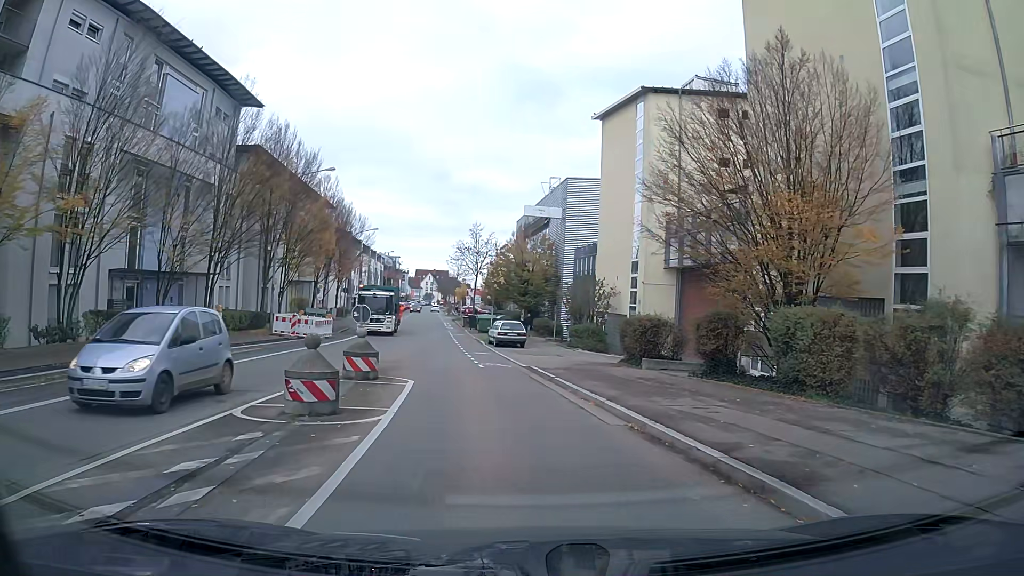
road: tertiary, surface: asphalt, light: Day
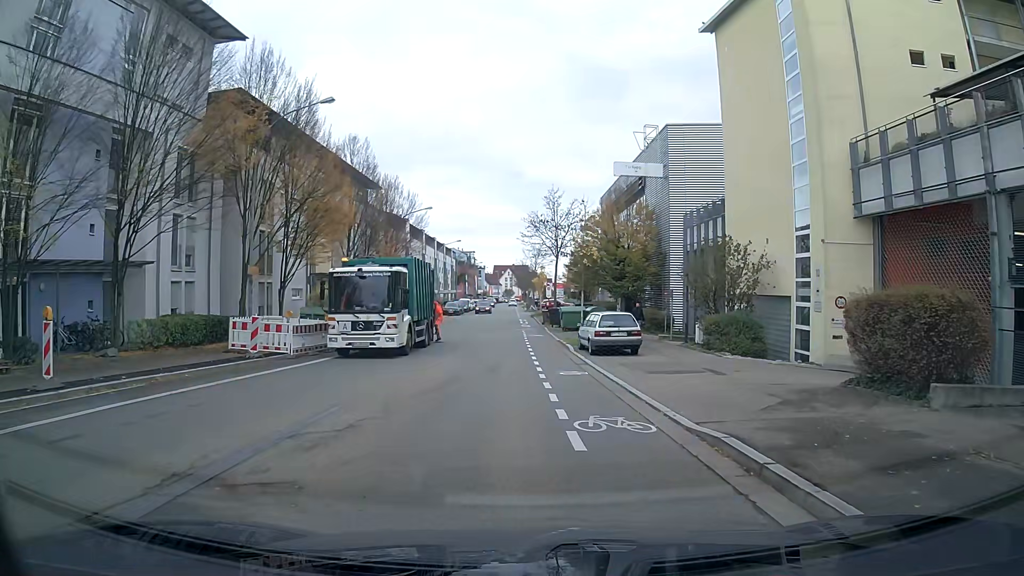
(-0.8, +14.0) m; -6°
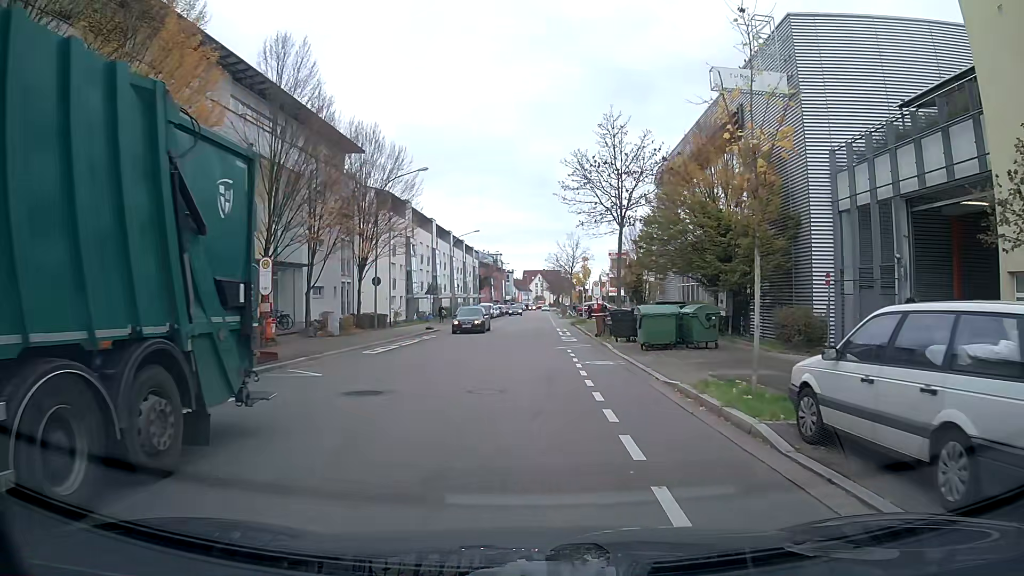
(-0.6, +18.7) m; -2°
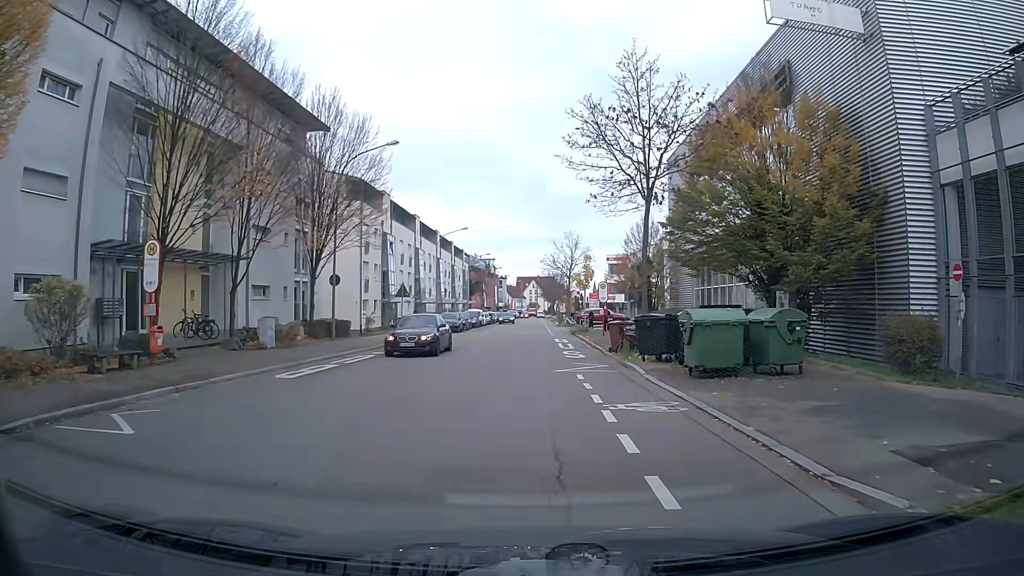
(0.0, +7.8) m; +1°
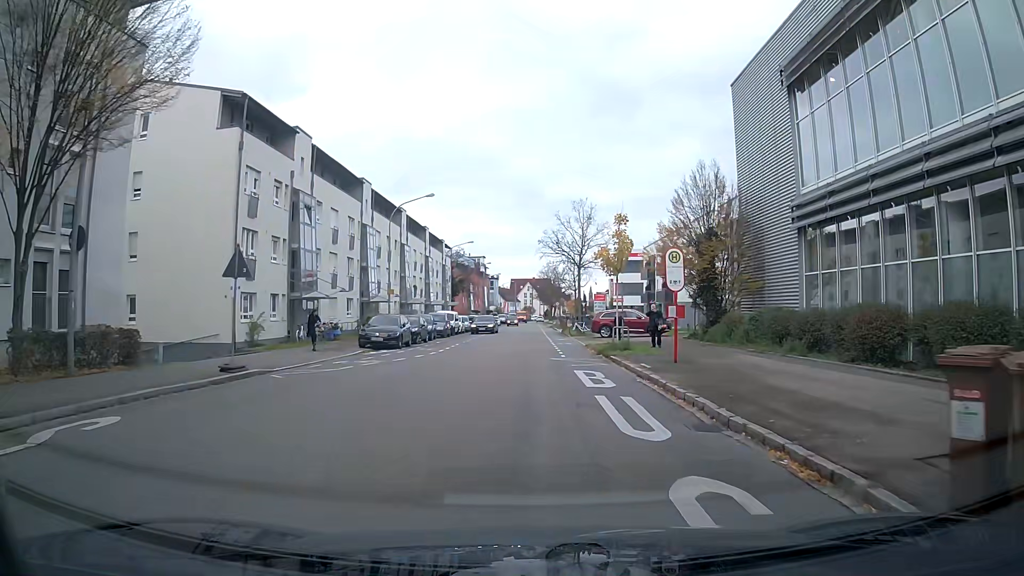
(+0.1, +20.6) m; 0°
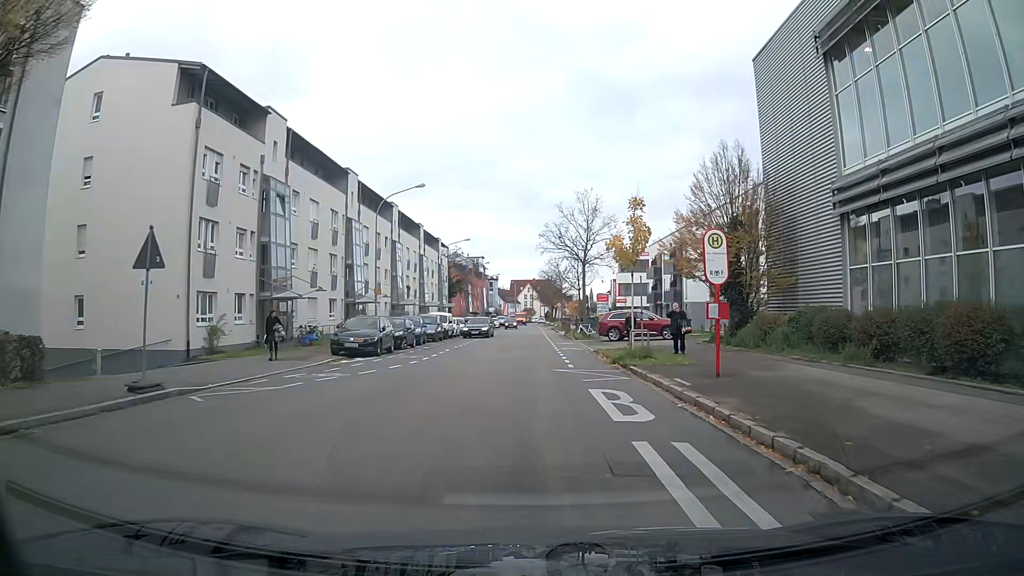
(0.0, +4.2) m; 0°
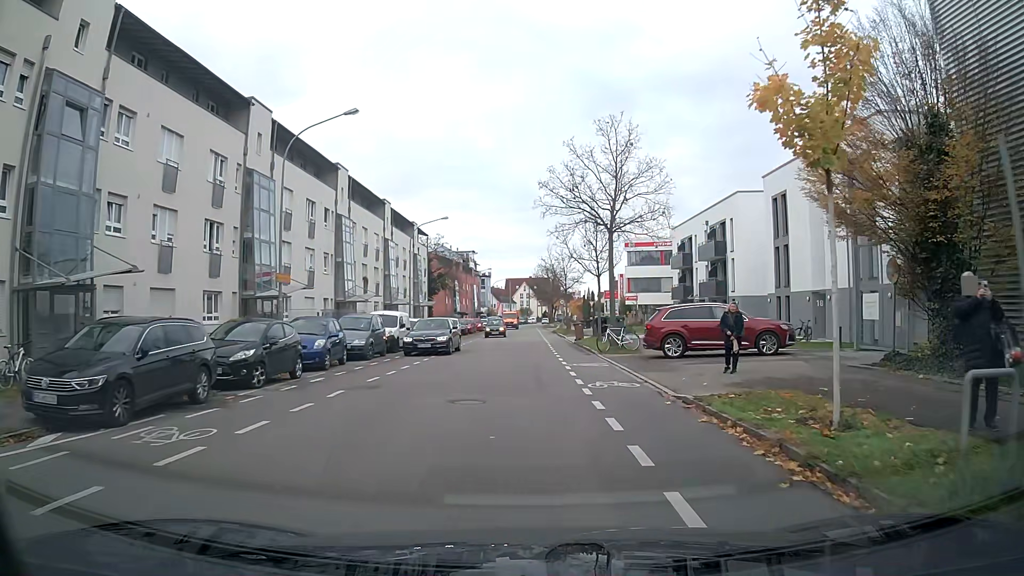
(-0.1, +16.4) m; 0°
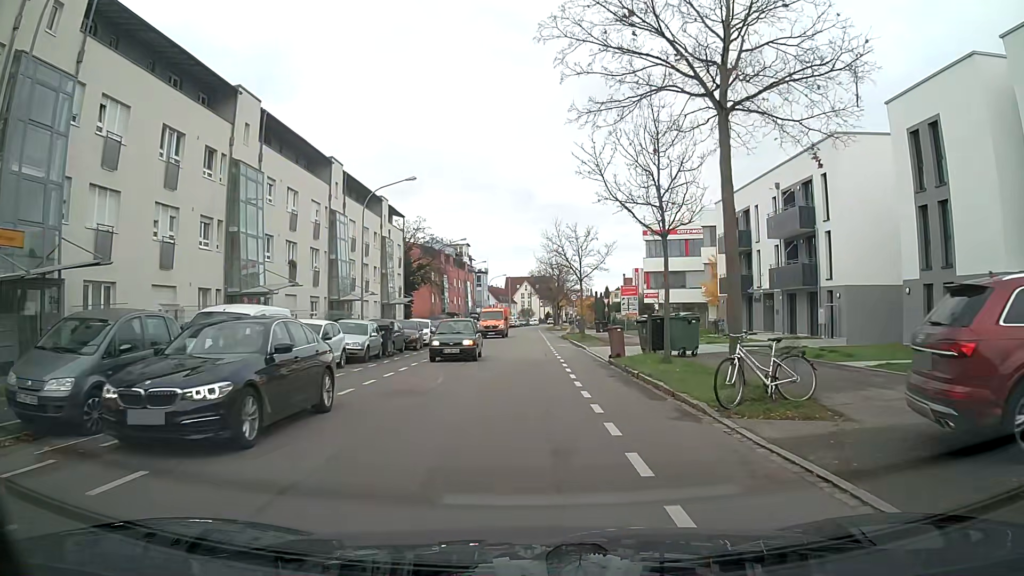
(+0.1, +16.5) m; 0°
(0, +10) (0, +20) (0, +30) (0, +40) (0, +50) (0, +60) (0, +70) (+1, +80) (+1, +90) (+1, +100) m
